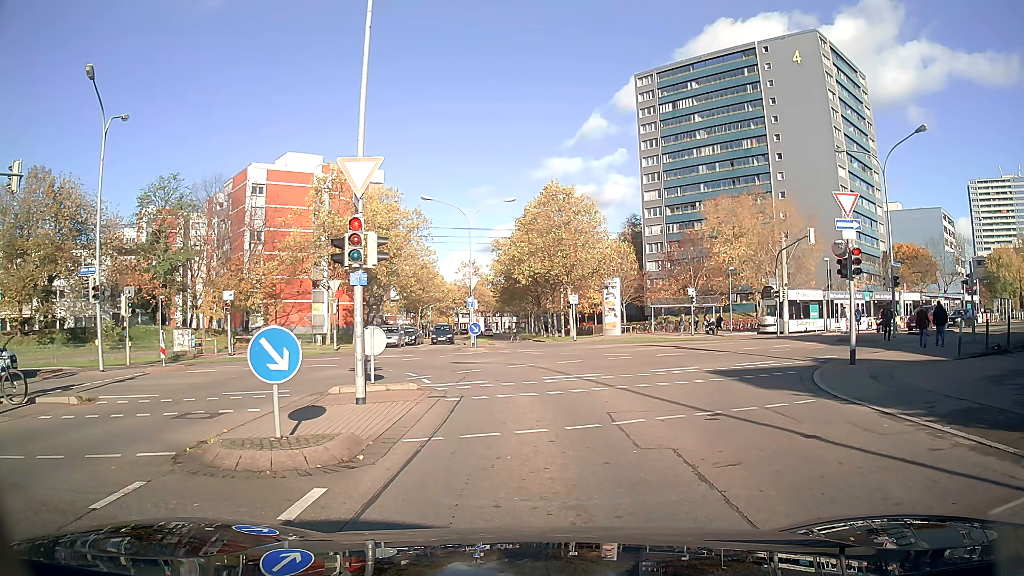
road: residential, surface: asphalt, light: Day
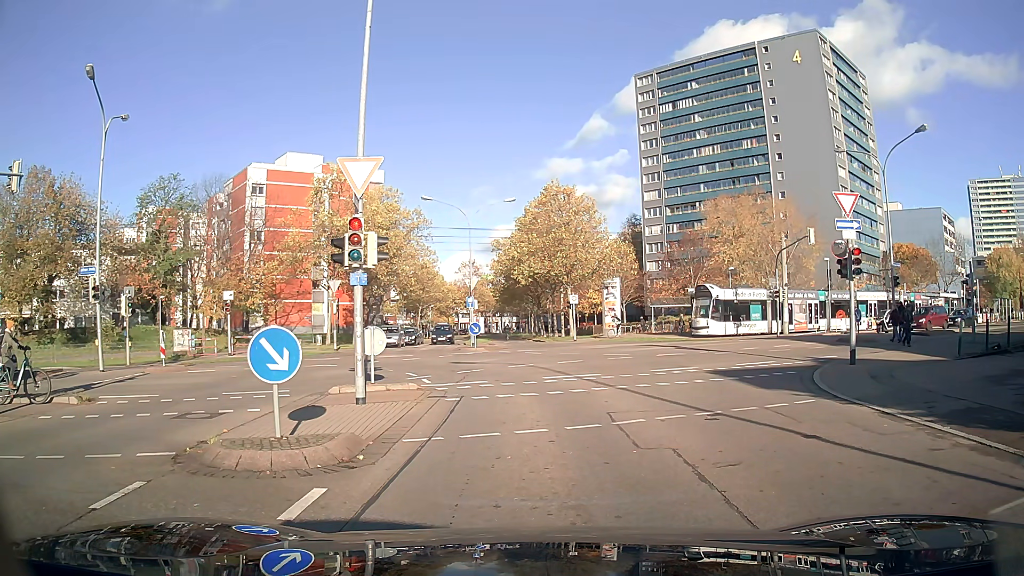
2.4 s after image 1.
(0.0, 0.0) m; 0°
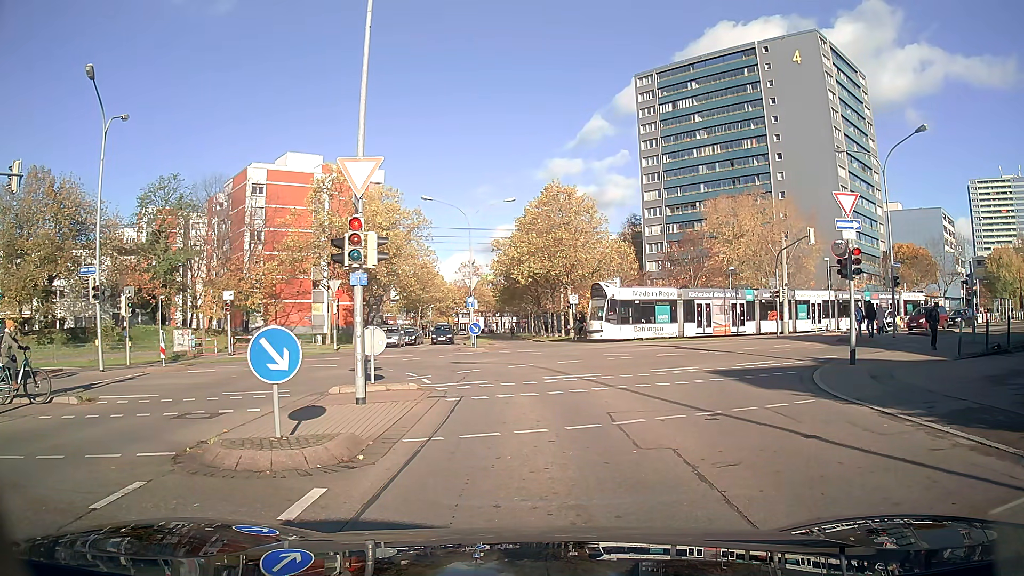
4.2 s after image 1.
(0.0, 0.0) m; 0°
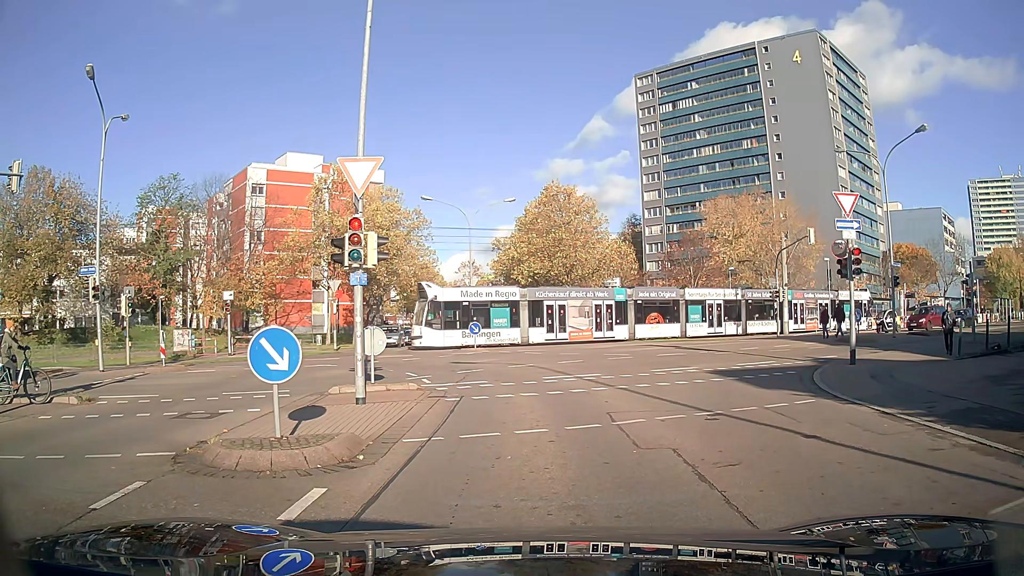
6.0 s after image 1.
(0.0, 0.0) m; 0°
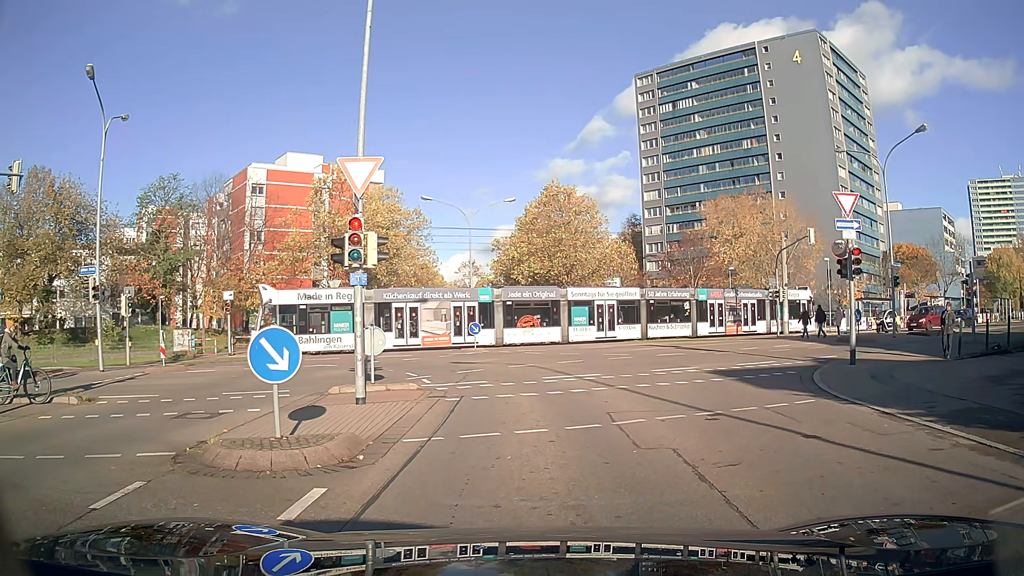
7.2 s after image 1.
(0.0, 0.0) m; 0°
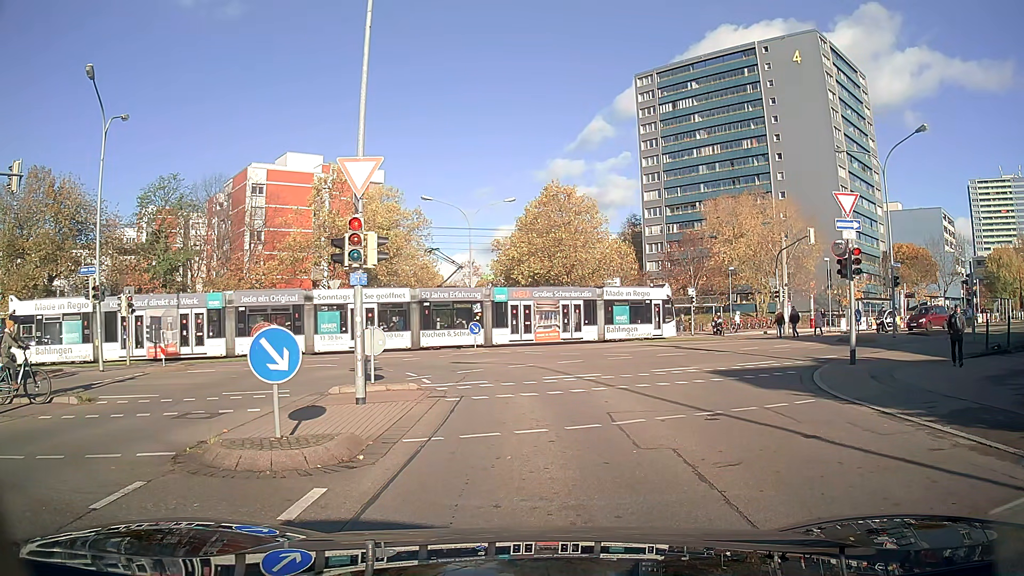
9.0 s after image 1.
(0.0, 0.0) m; 0°
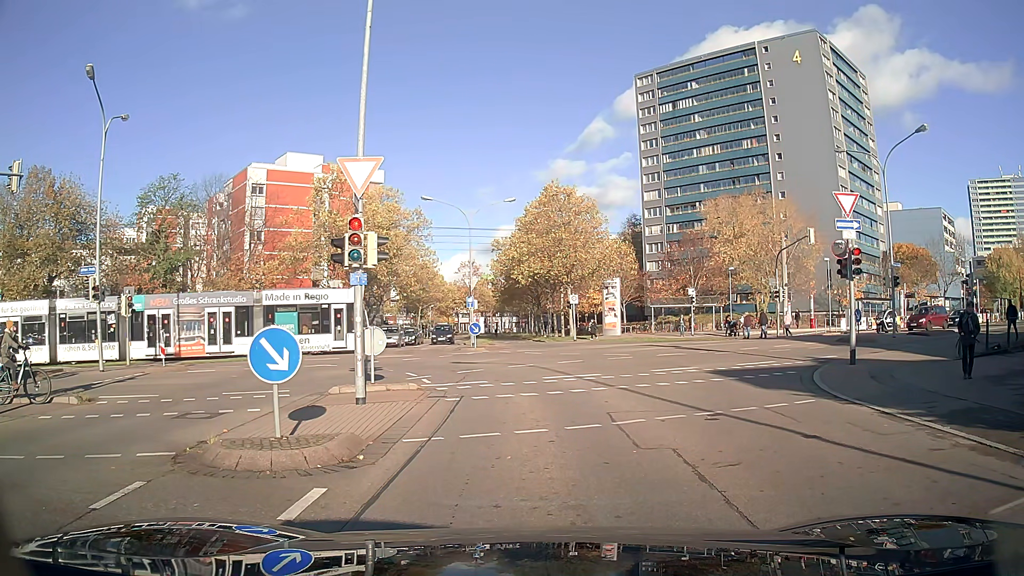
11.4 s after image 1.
(0.0, 0.0) m; 0°
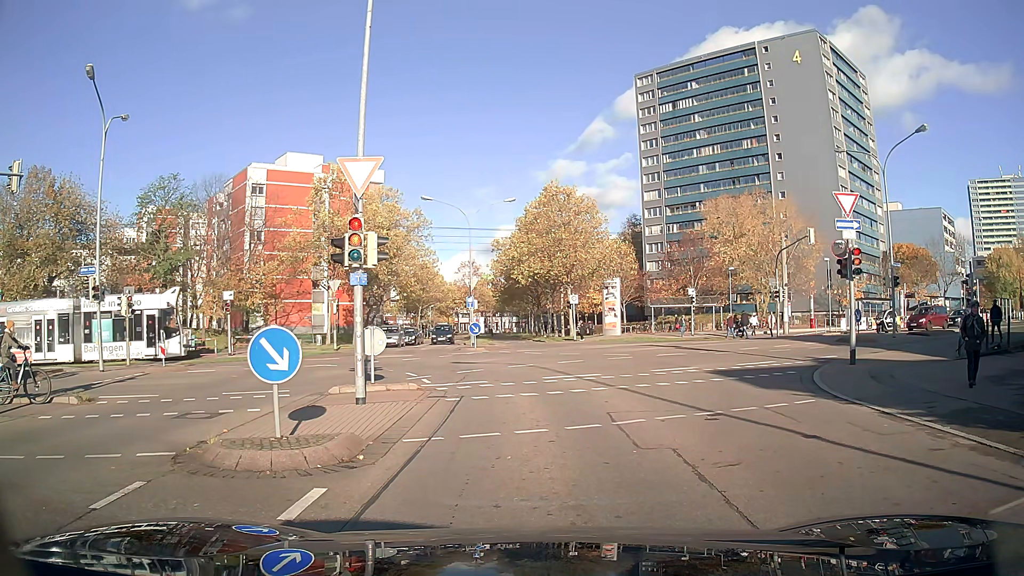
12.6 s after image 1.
(0.0, 0.0) m; 0°
(0, +10) (-2, +20) (-10, +25) (-19, +21) (-28, +17) (-37, +13) (-46, +8) (-55, +3) (-63, -2) (-72, -7) m
